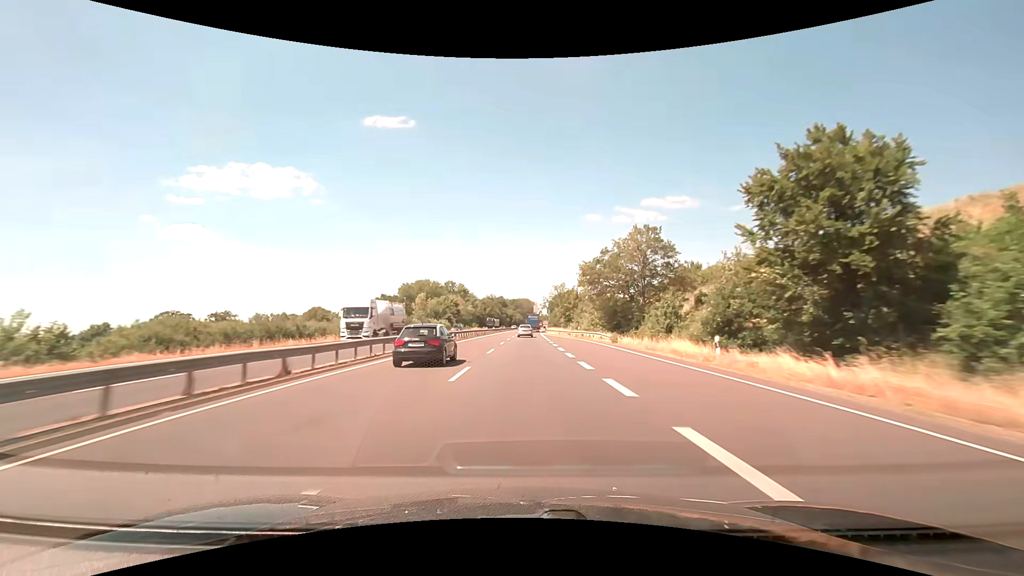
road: trunk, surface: asphalt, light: Day
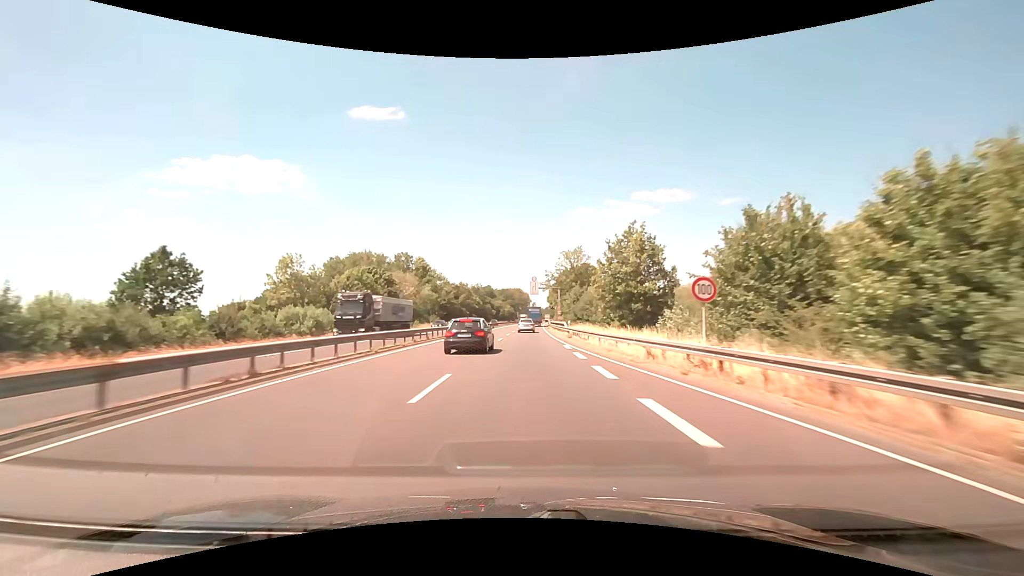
(+0.7, +64.0) m; +1°
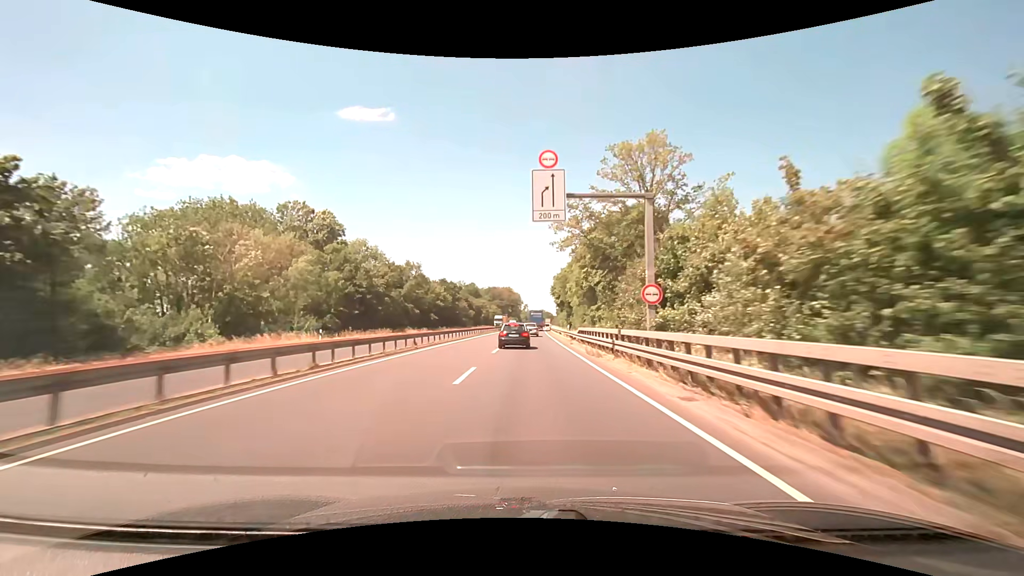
(-0.1, +56.7) m; 0°
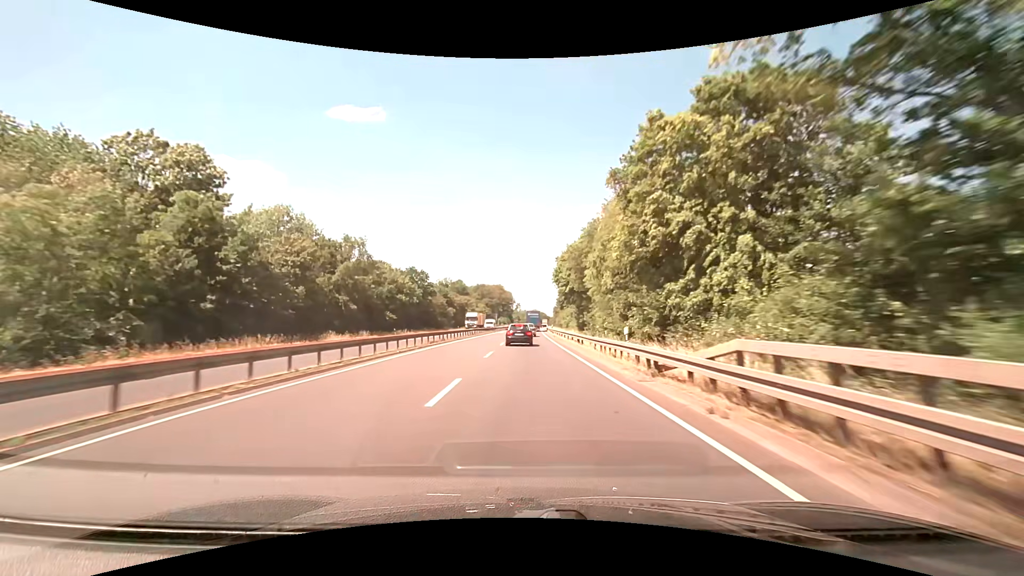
(+0.2, +26.9) m; +1°
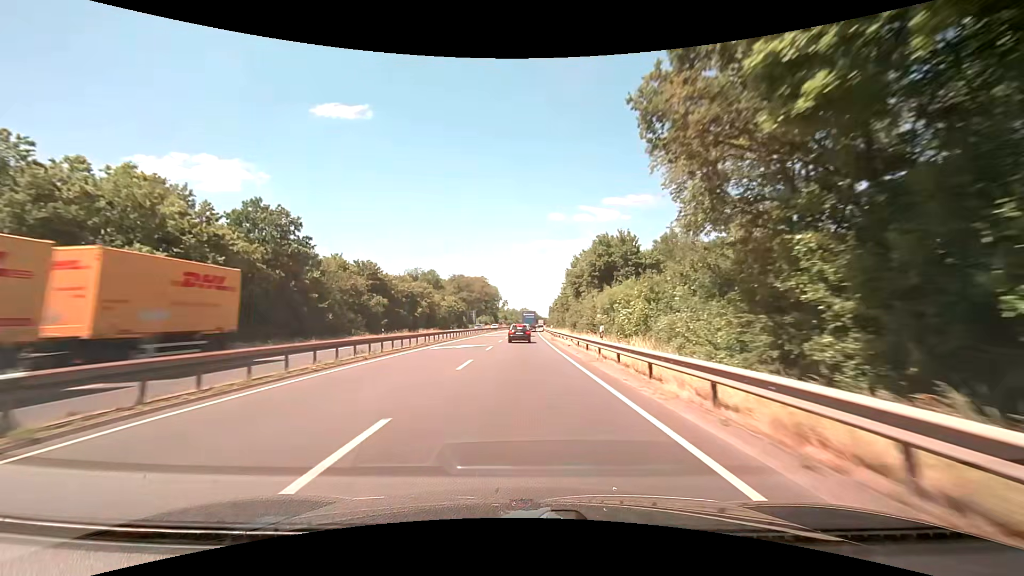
(+0.4, +53.4) m; +1°
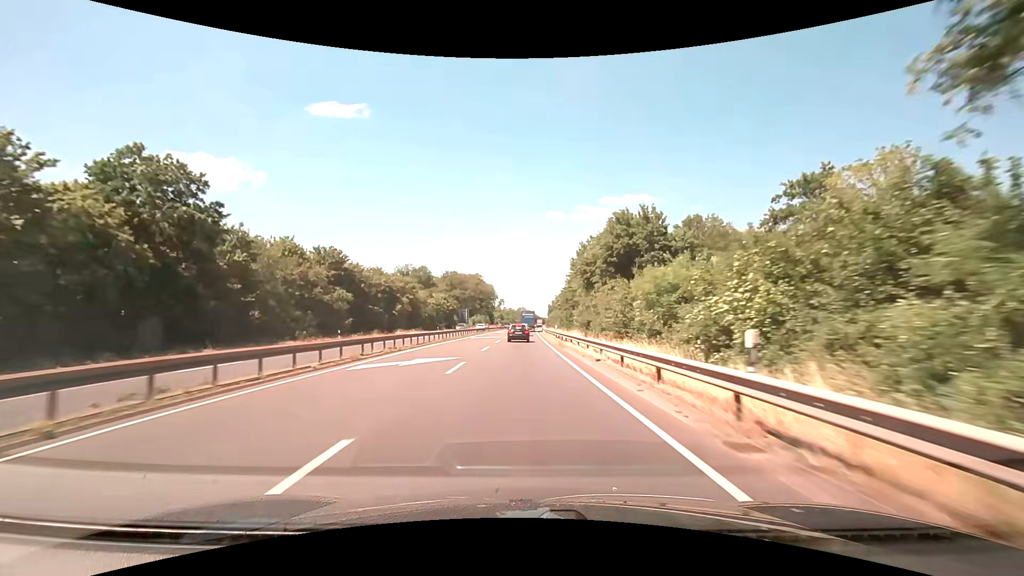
(0.0, +13.2) m; +1°
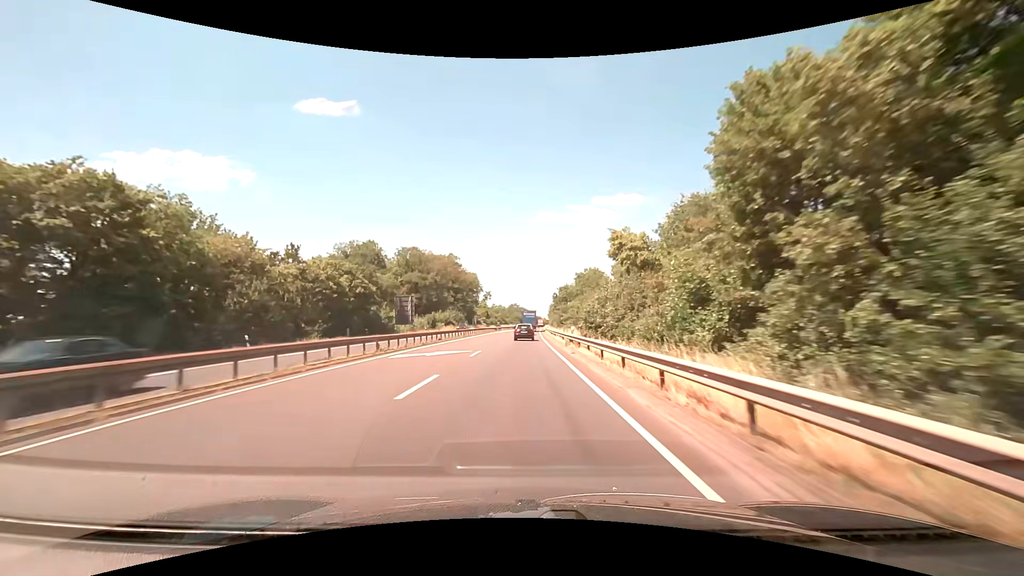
(+0.1, +65.0) m; +1°
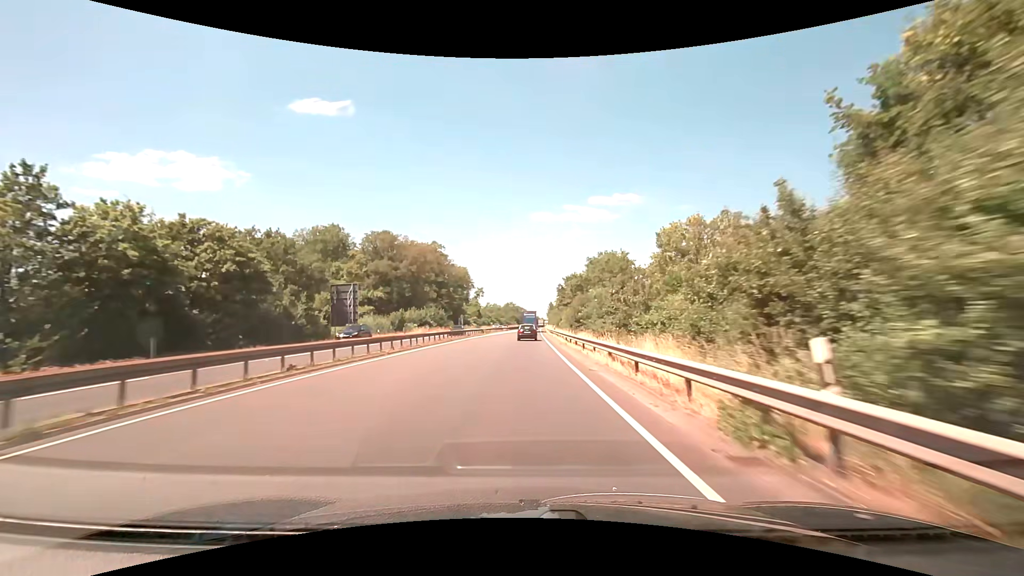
(0.0, +25.6) m; 0°
(0, +10) (0, +20) (0, +30) (0, +40) (0, +50) (0, +60) (+1, +70) (+1, +80) (+1, +90) (+1, +100) m
